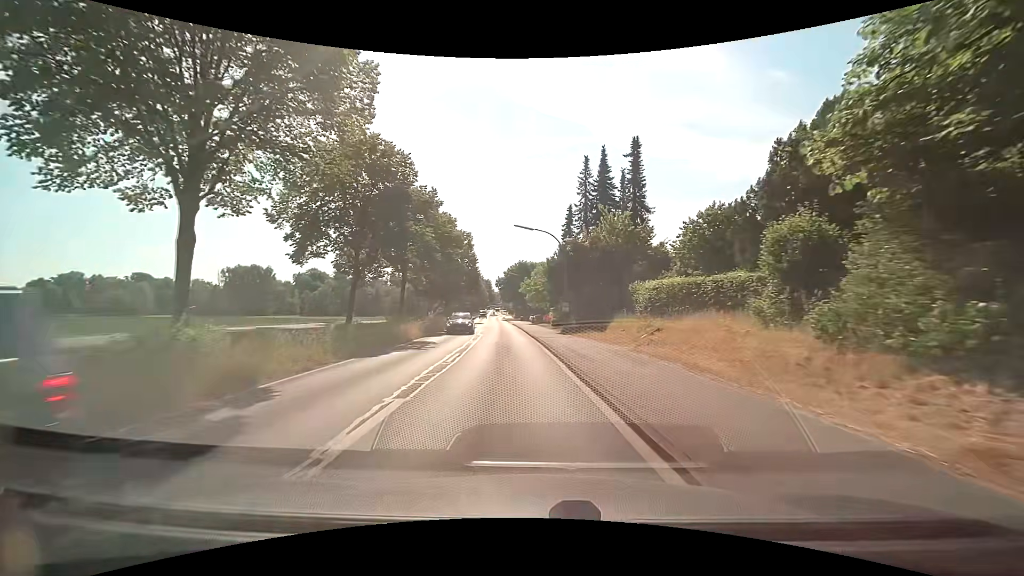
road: tertiary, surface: asphalt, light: Day
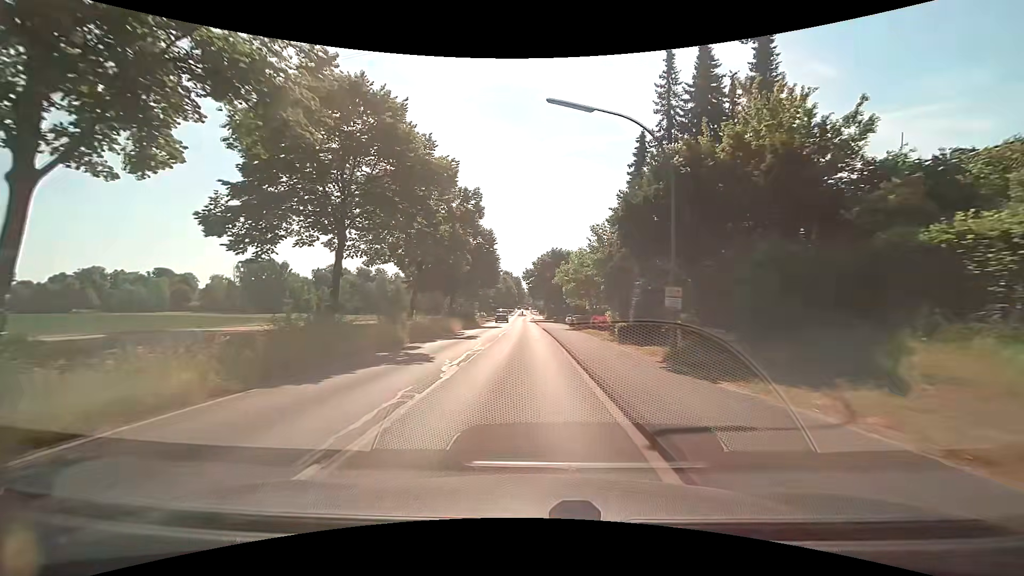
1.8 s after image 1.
(-0.8, +21.4) m; -4°
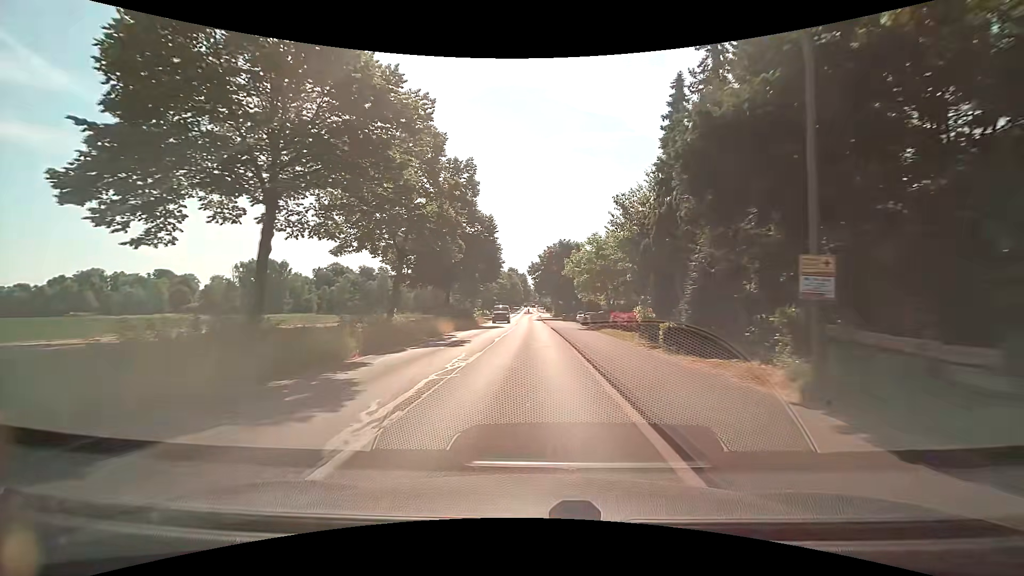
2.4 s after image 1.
(0.0, +7.2) m; -1°
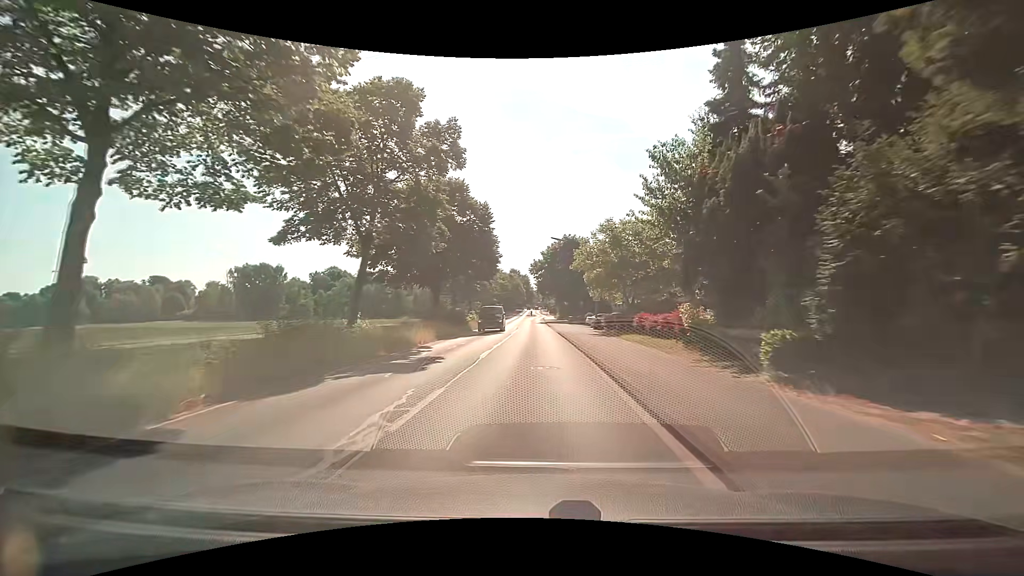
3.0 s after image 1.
(0.0, +7.2) m; 0°
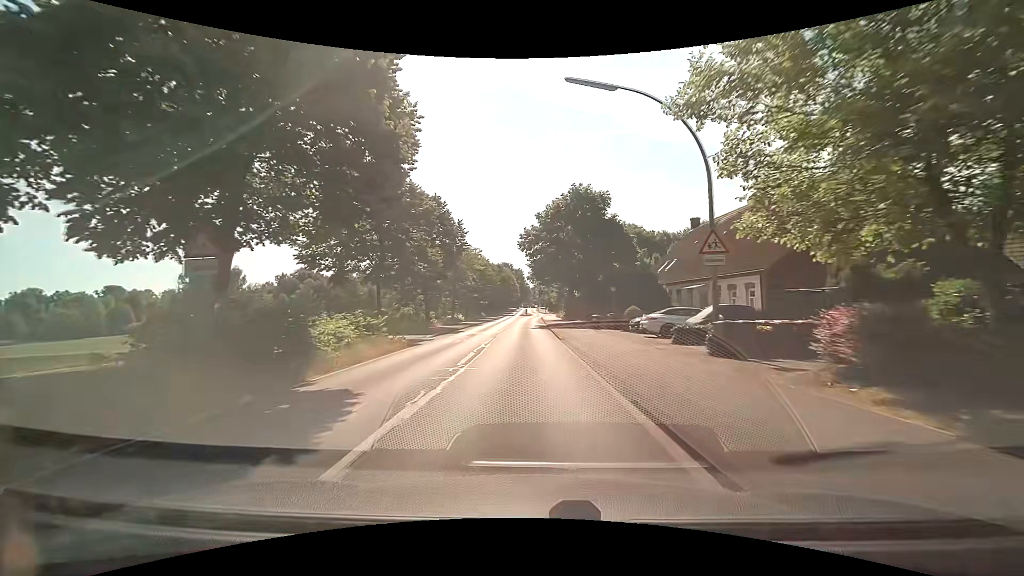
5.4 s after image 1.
(0.0, +28.8) m; 0°
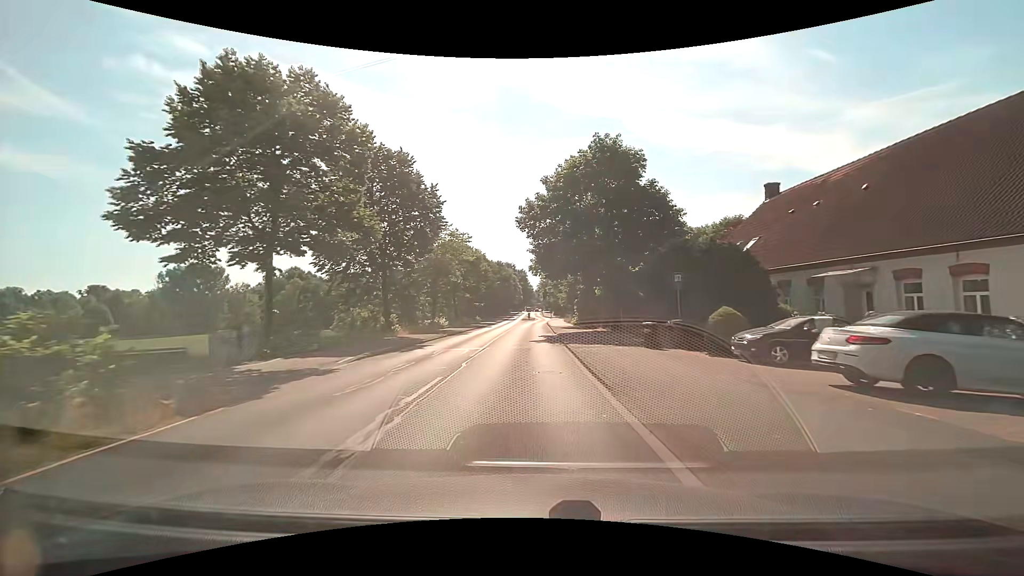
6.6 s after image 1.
(-0.1, +14.4) m; -1°
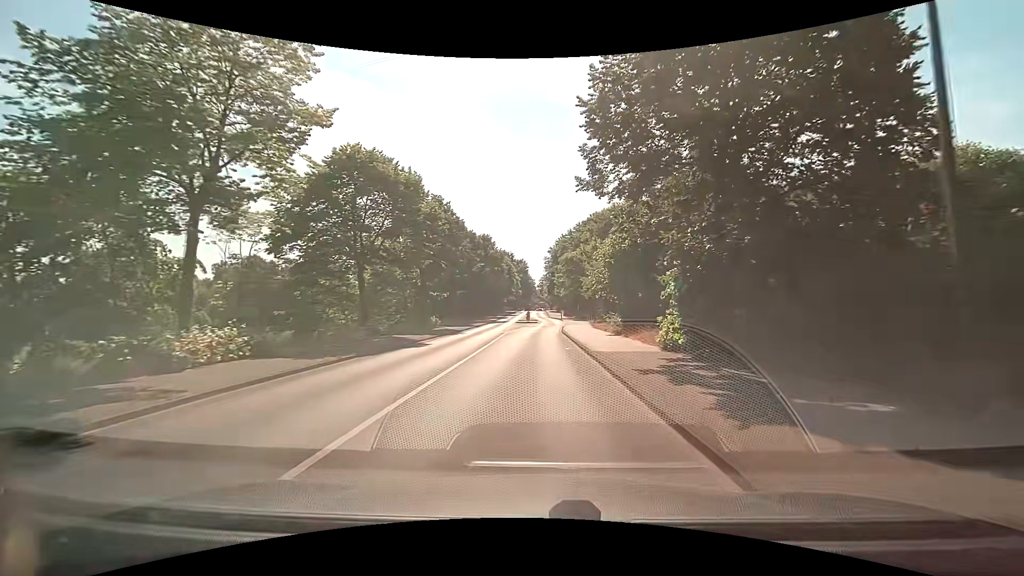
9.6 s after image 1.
(0.0, +35.6) m; 0°
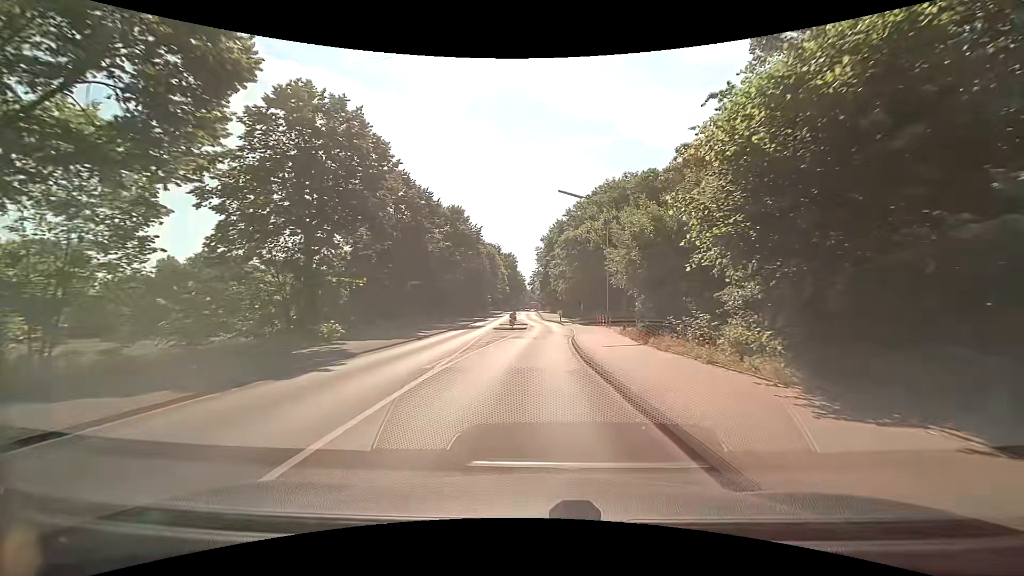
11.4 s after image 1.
(+0.2, +20.5) m; +1°
(0, +10) (0, +20) (+1, +30) (+1, +40) (+1, +50) (0, +60) (-1, +70) (-1, +80) (-1, +90) (-2, +100) m
